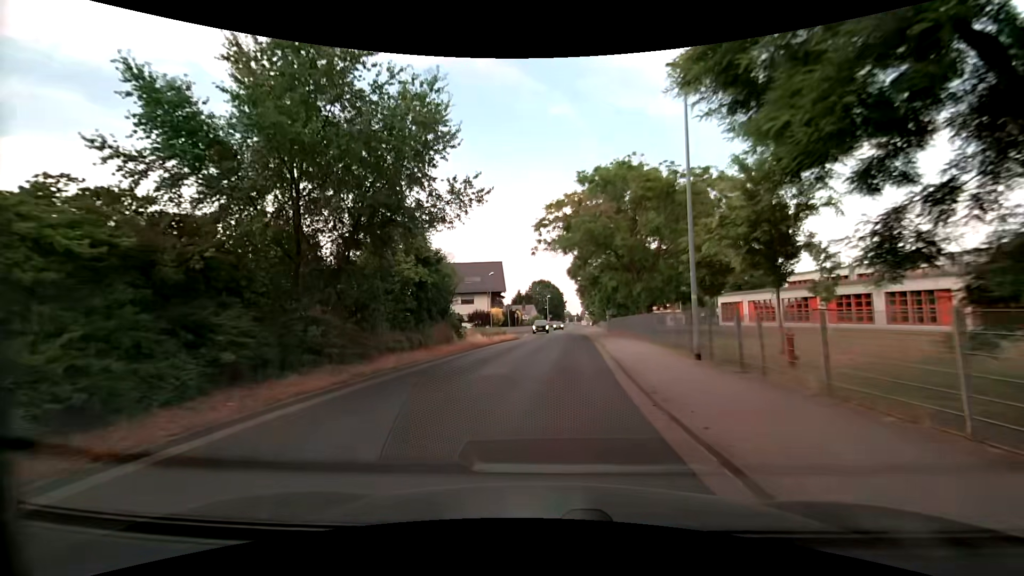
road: unclassified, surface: asphalt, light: Day
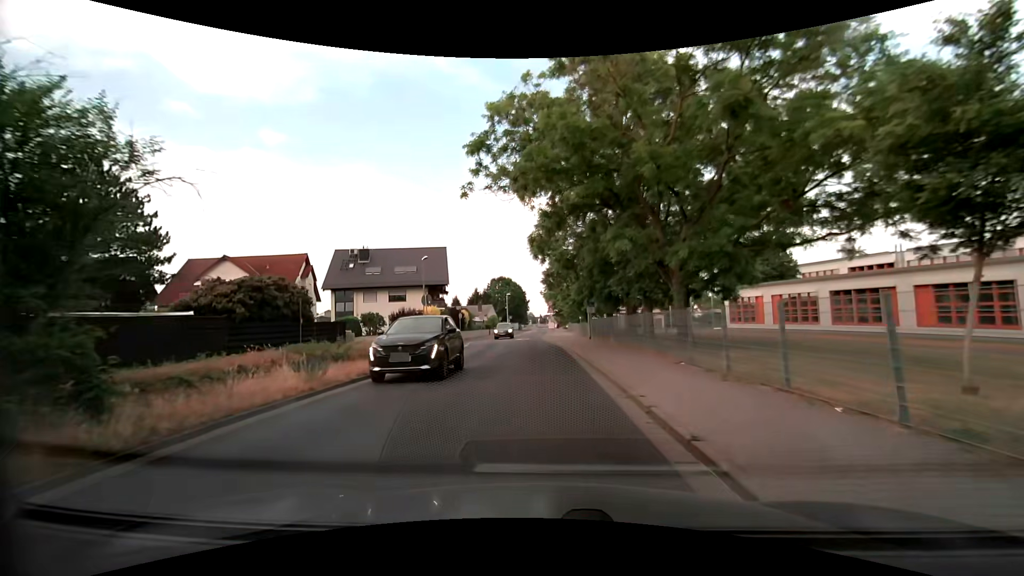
(+0.8, +18.6) m; +4°
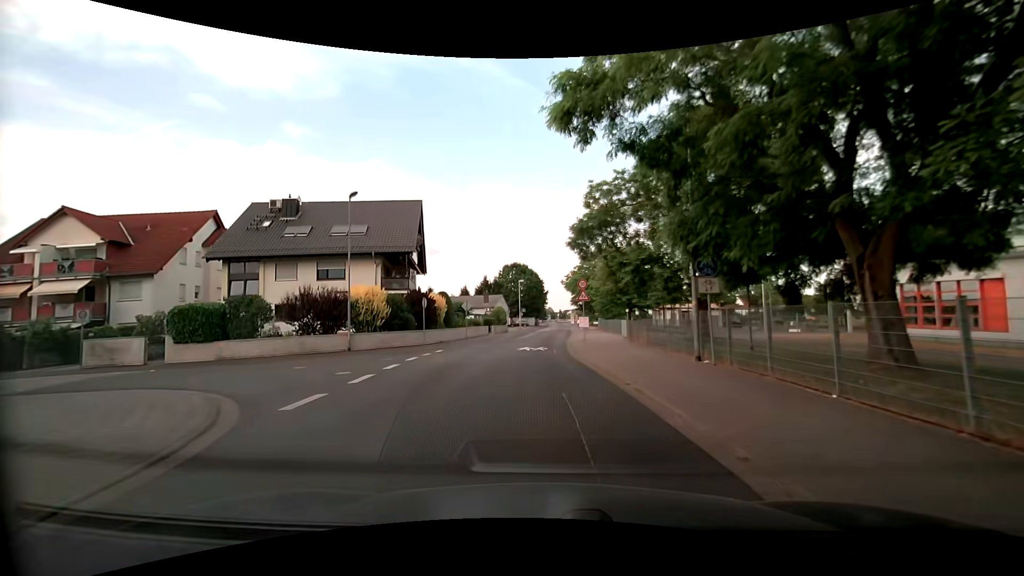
(-0.4, +22.7) m; -2°
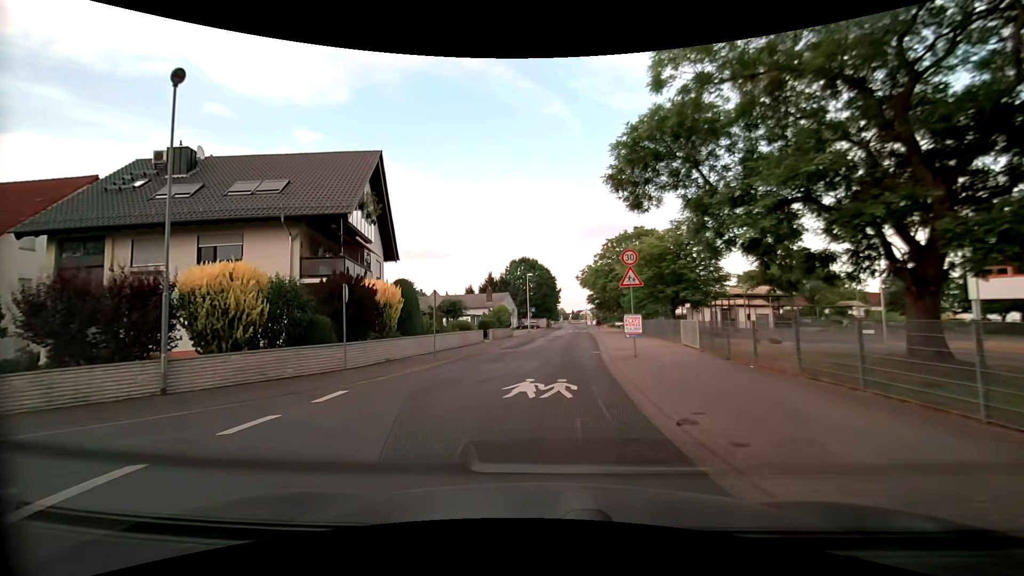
(-0.2, +13.5) m; -1°
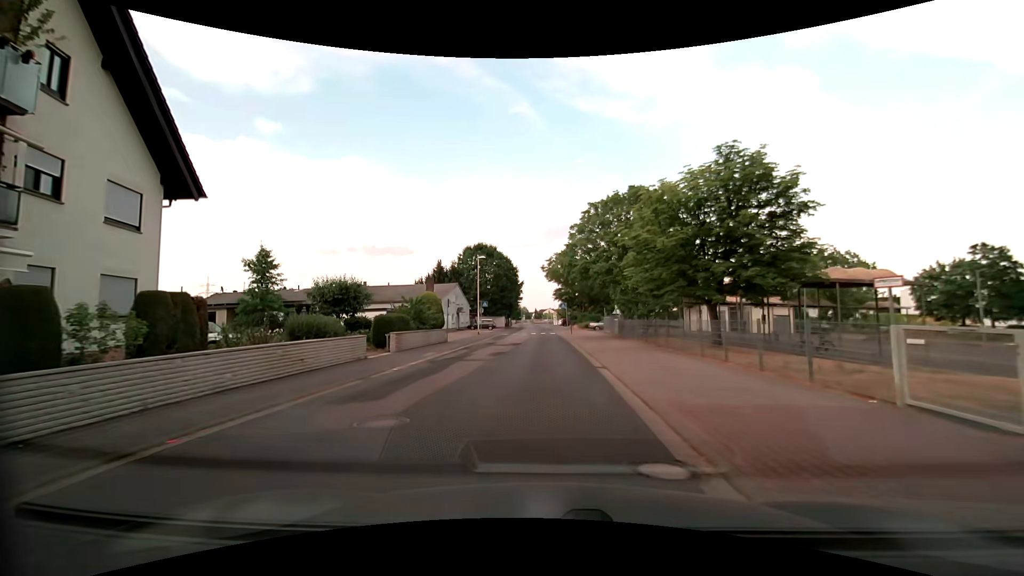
(+0.7, +17.9) m; +4°
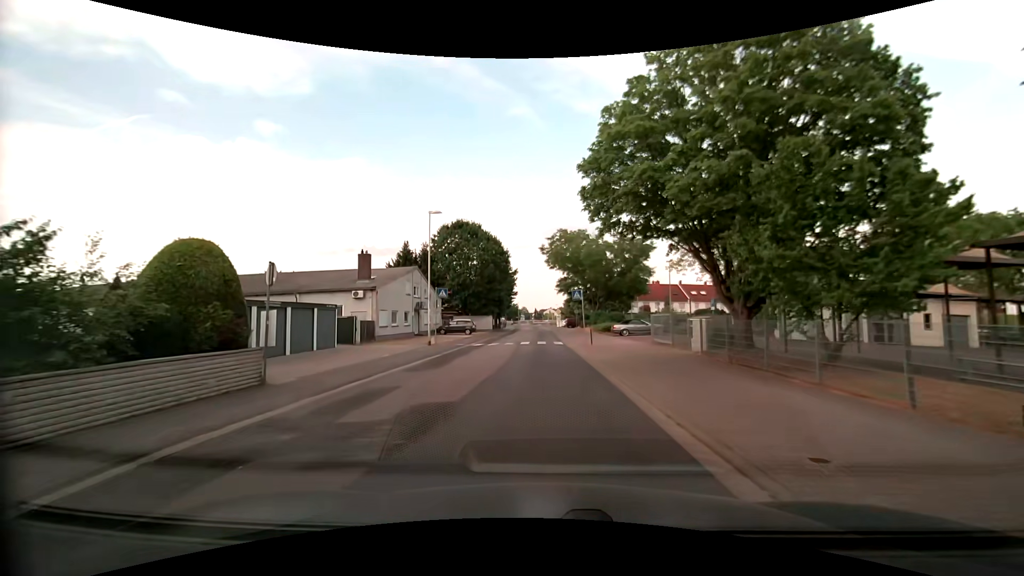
(+0.3, +22.5) m; 0°
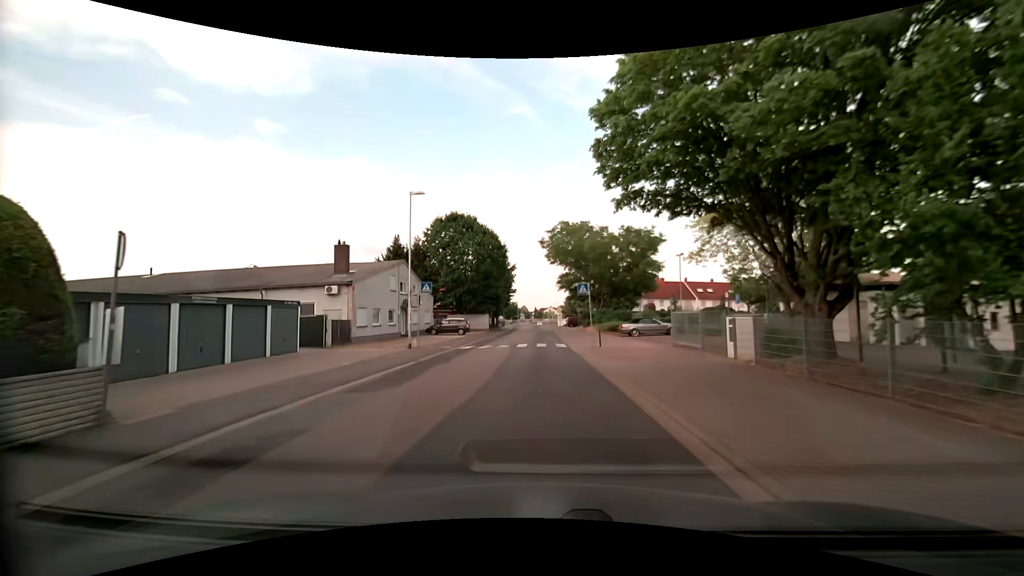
(0.0, +4.4) m; 0°
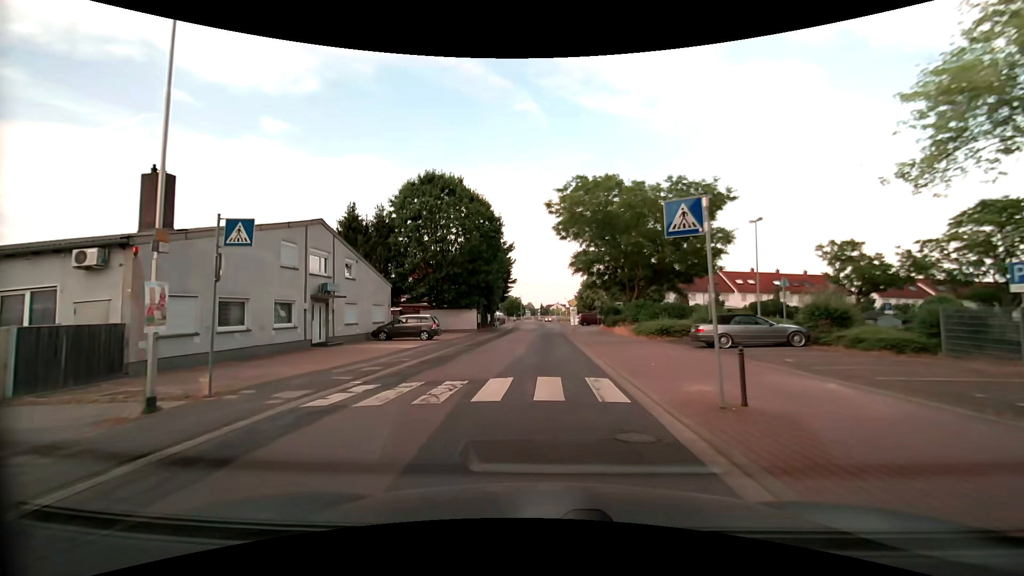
(0.0, +17.4) m; -1°
